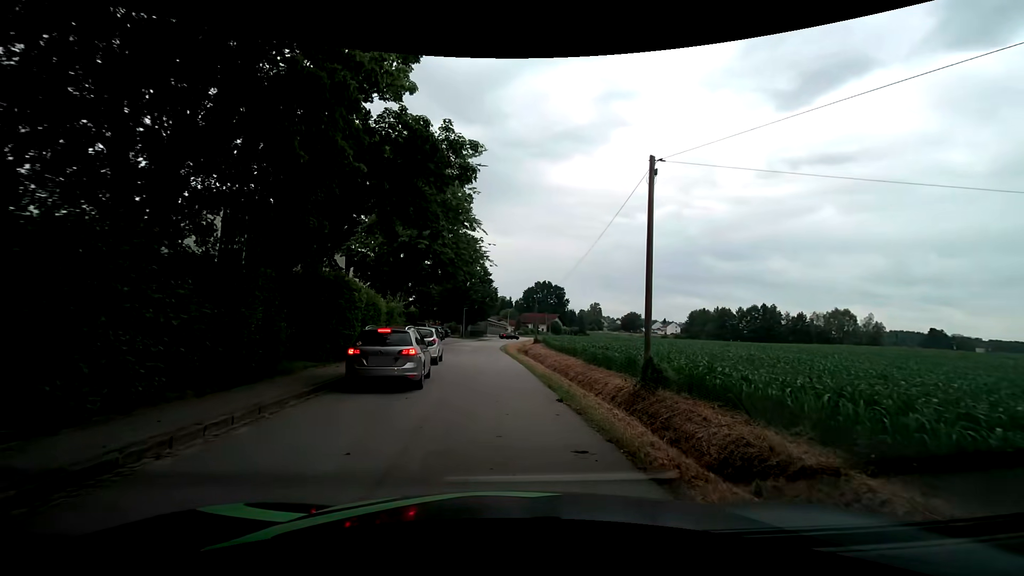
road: residential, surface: asphalt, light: Day
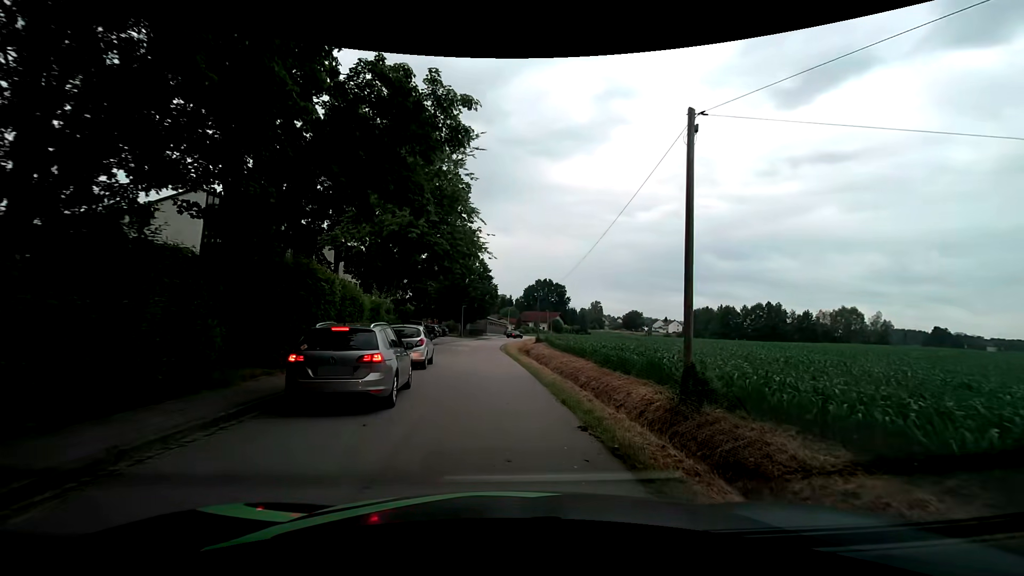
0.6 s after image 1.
(-0.1, +3.1) m; -2°
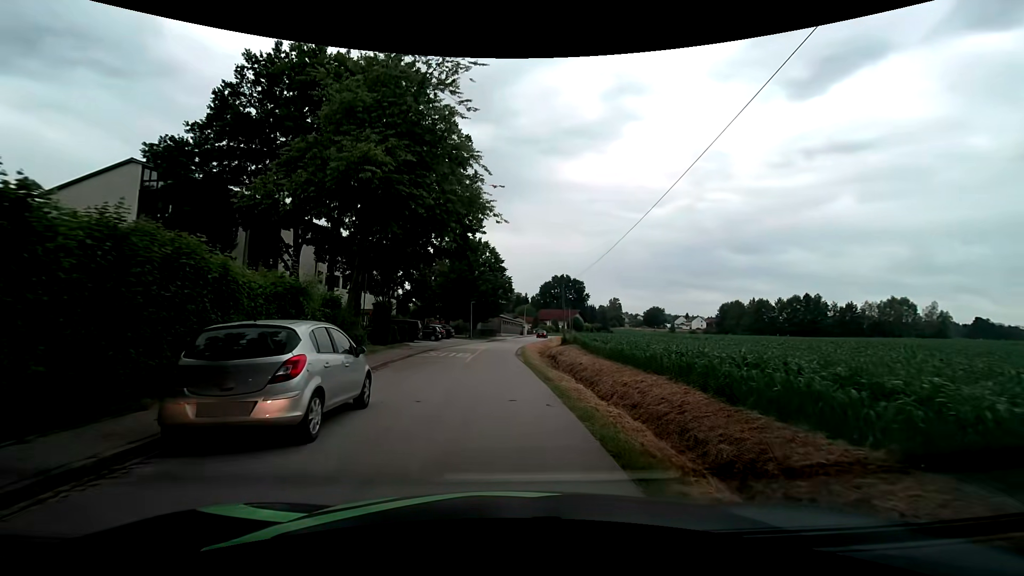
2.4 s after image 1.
(0.0, +11.1) m; -2°
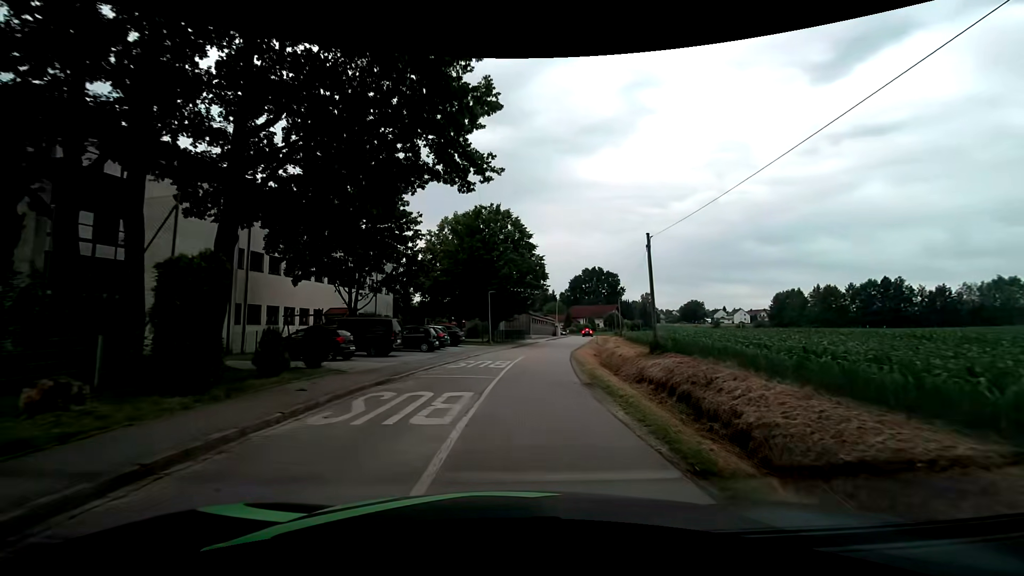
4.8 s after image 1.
(-0.5, +18.9) m; -2°
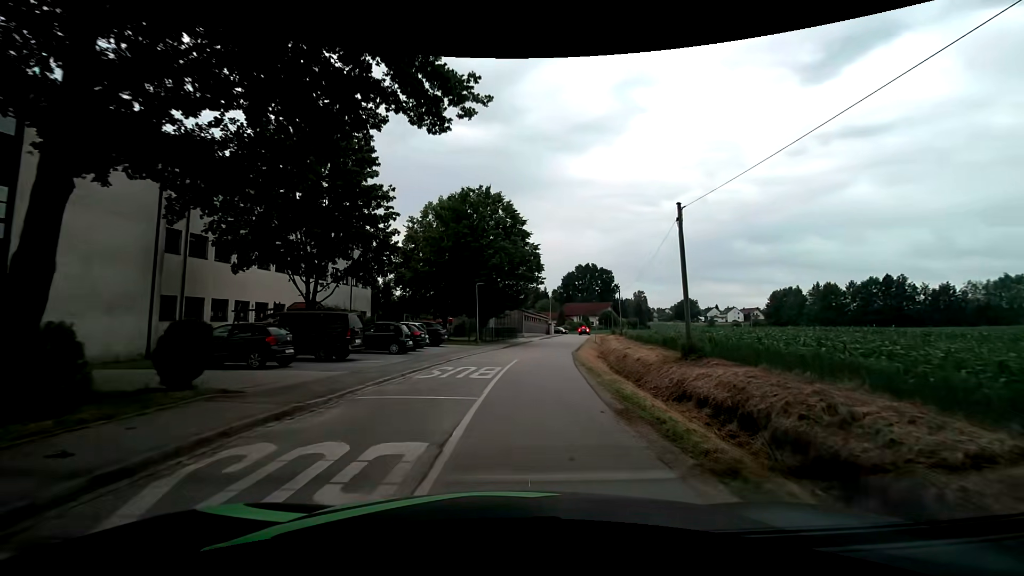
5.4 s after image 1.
(0.0, +5.4) m; +1°
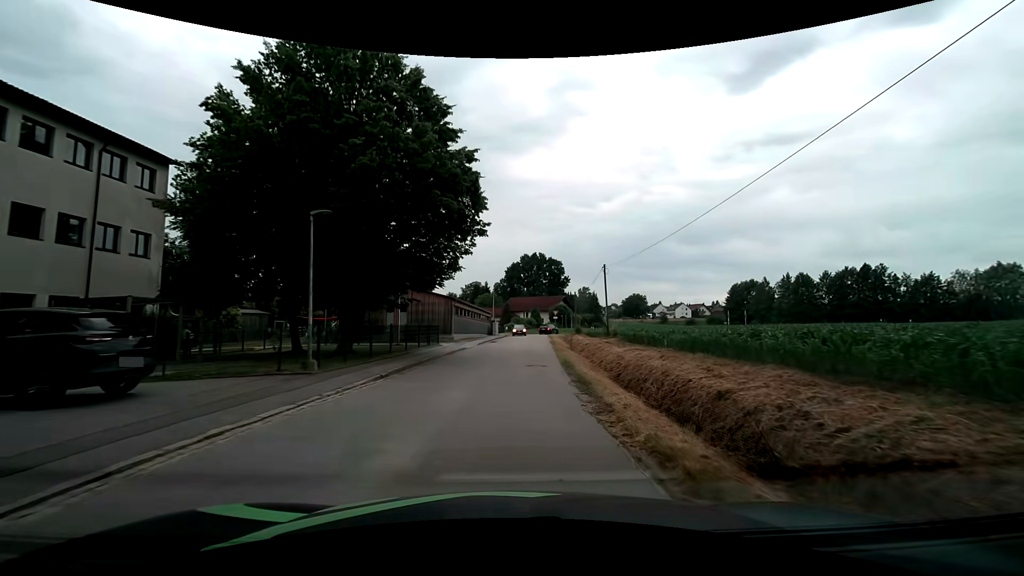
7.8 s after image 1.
(+1.4, +22.6) m; +7°
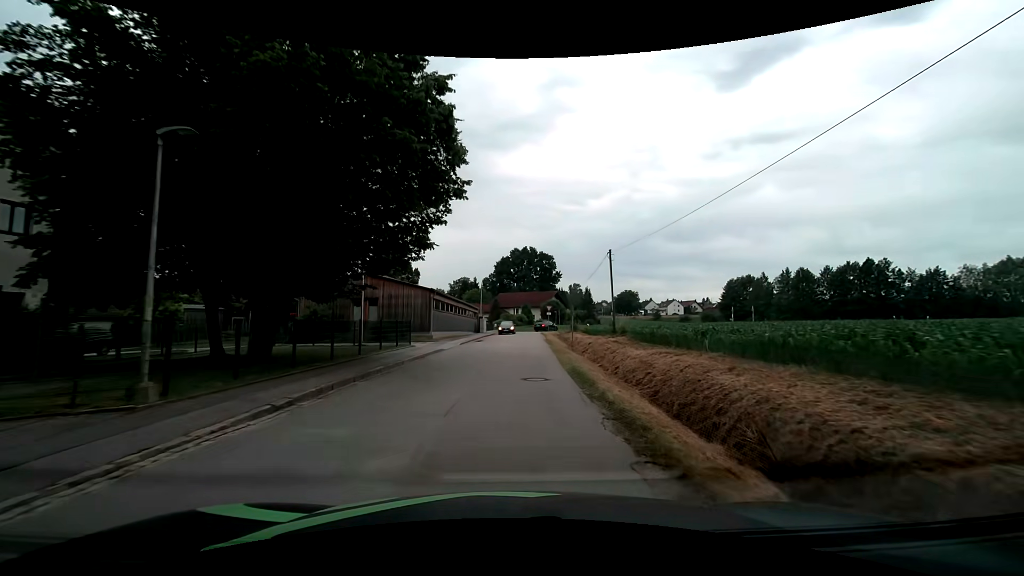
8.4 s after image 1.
(0.0, +5.8) m; +1°
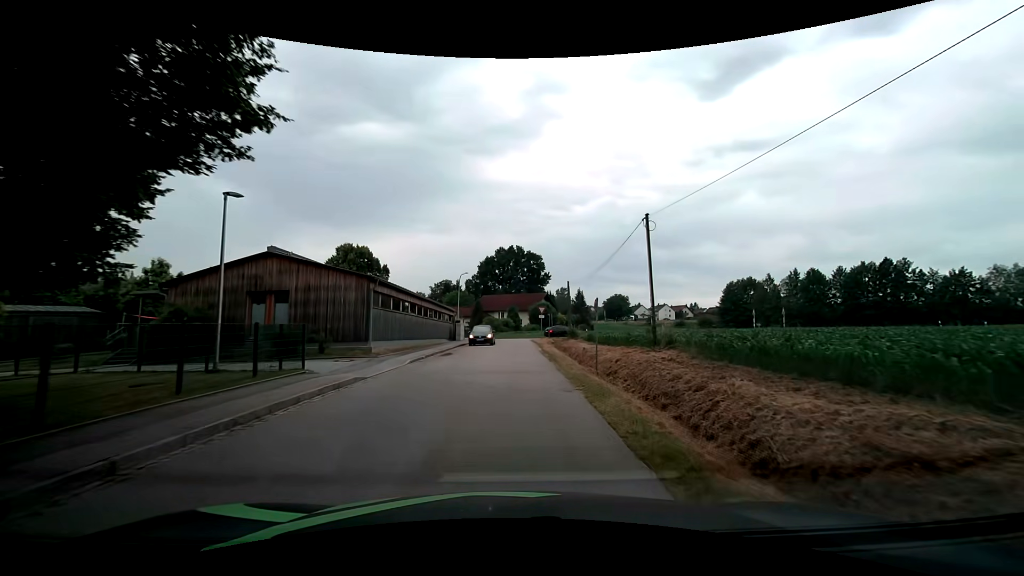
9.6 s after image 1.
(+0.2, +11.5) m; +2°
